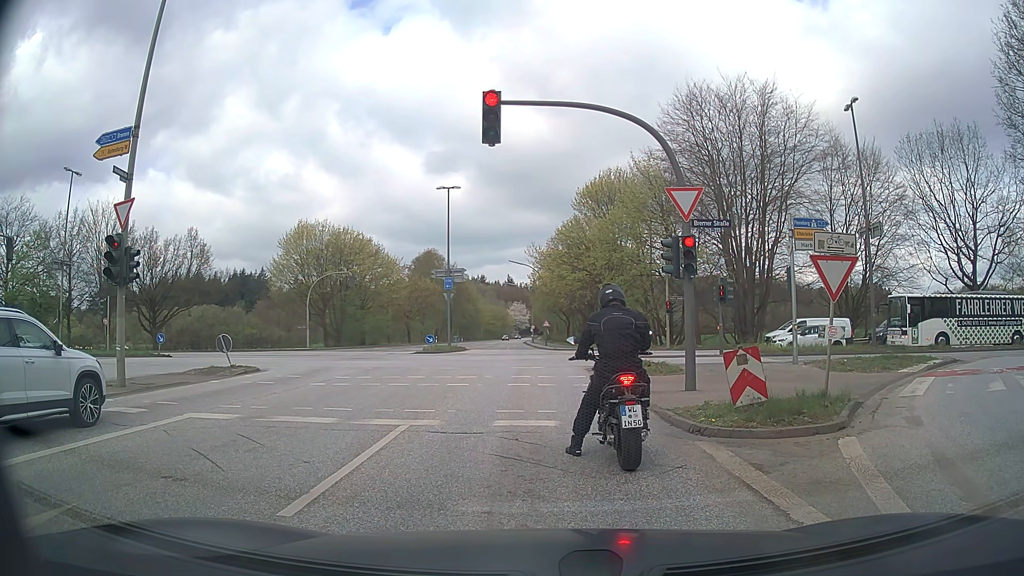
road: secondary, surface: asphalt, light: Day
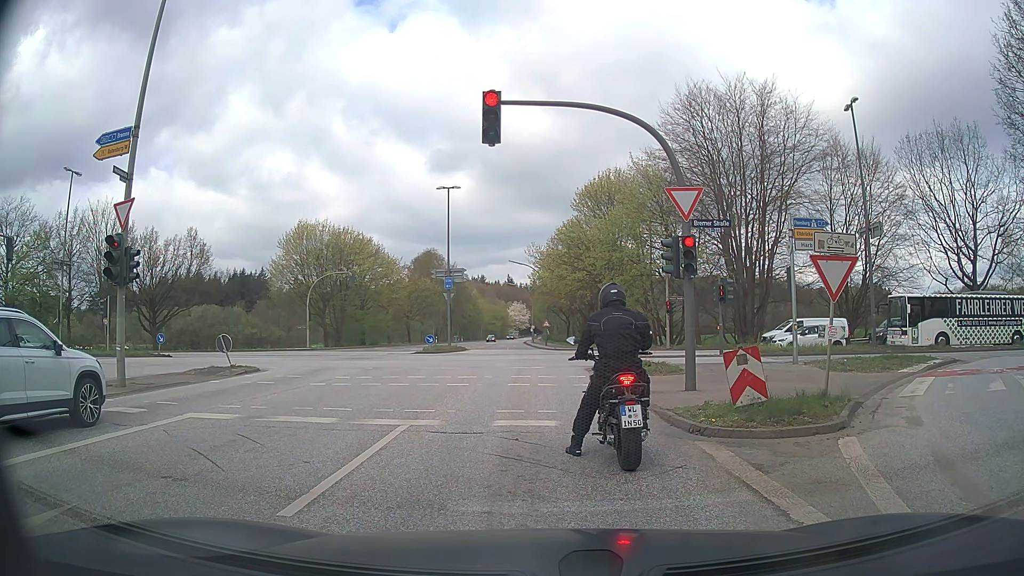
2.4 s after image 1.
(0.0, 0.0) m; 0°
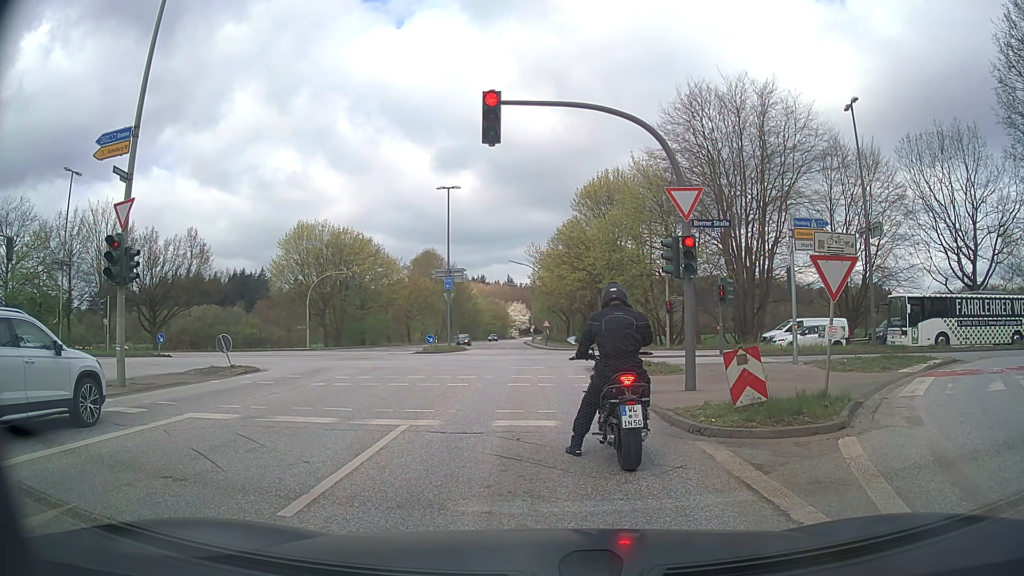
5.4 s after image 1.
(0.0, 0.0) m; 0°
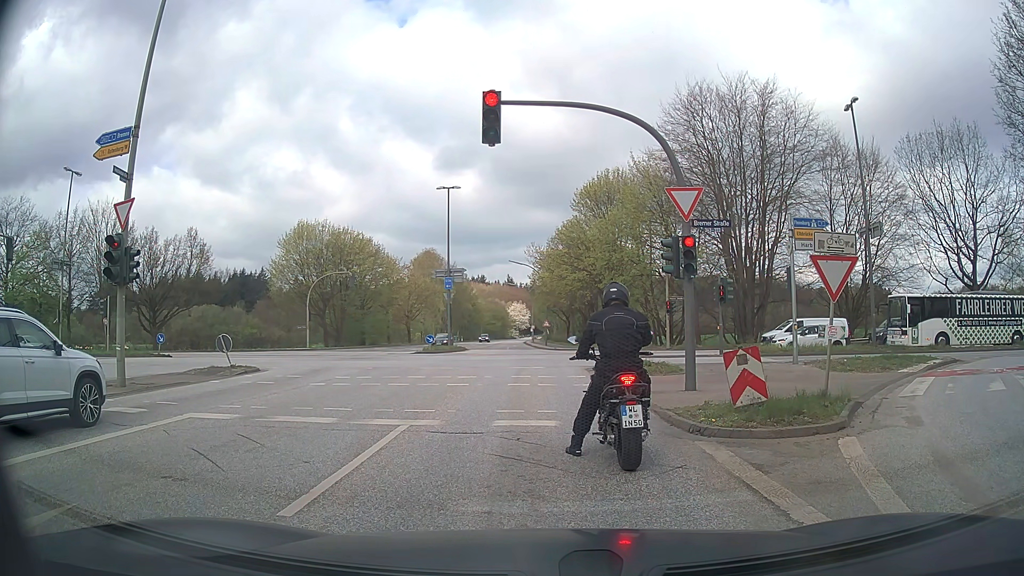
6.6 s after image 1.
(0.0, 0.0) m; 0°
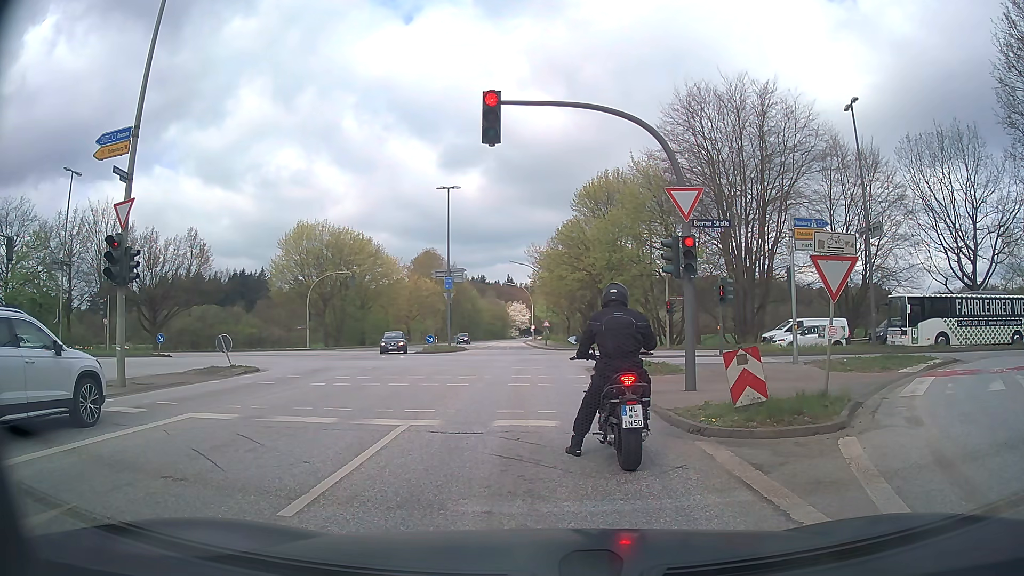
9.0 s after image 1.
(0.0, 0.0) m; 0°
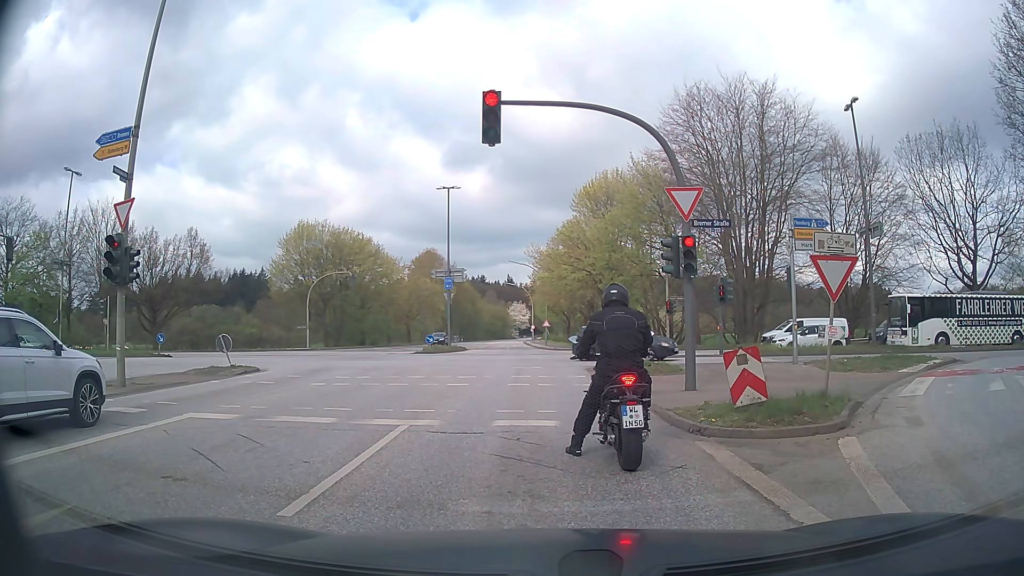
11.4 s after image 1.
(0.0, 0.0) m; 0°
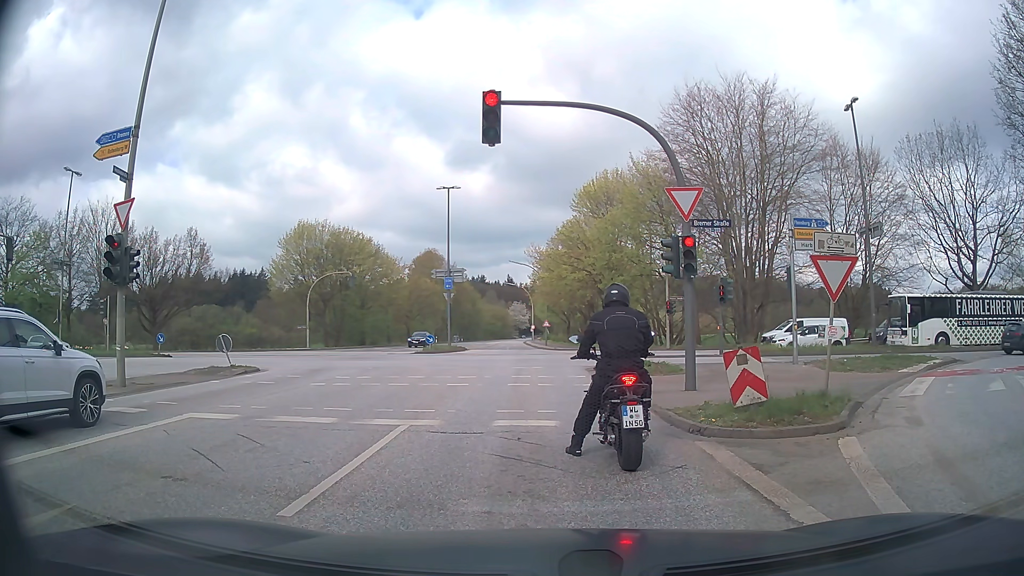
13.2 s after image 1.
(0.0, 0.0) m; 0°
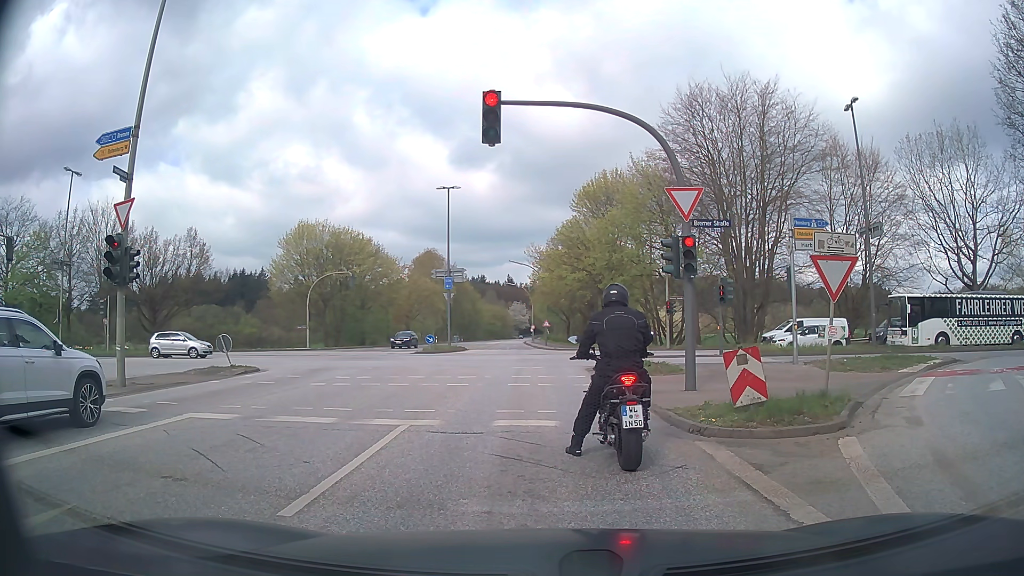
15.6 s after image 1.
(0.0, 0.0) m; 0°
